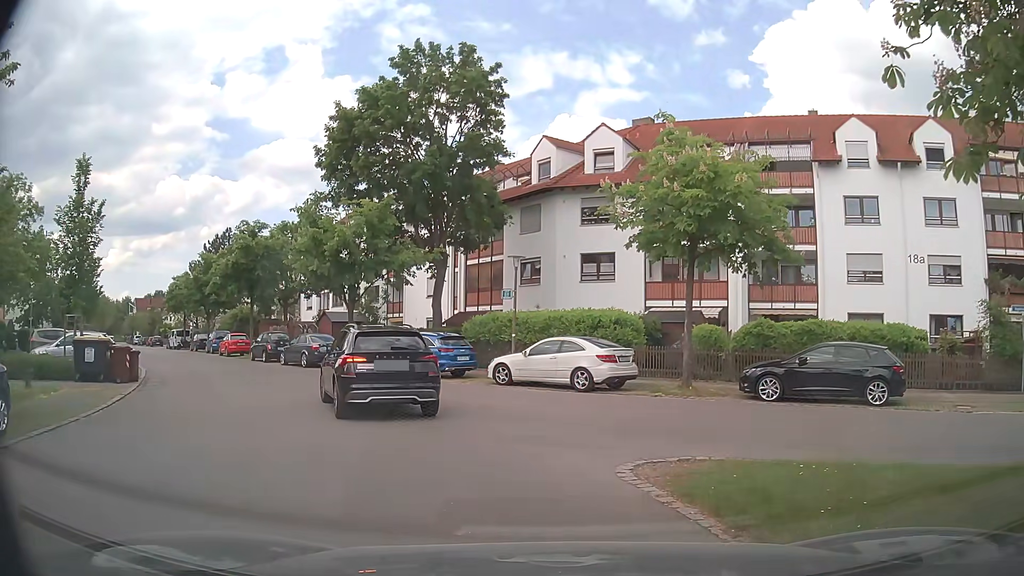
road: residential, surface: asphalt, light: Day
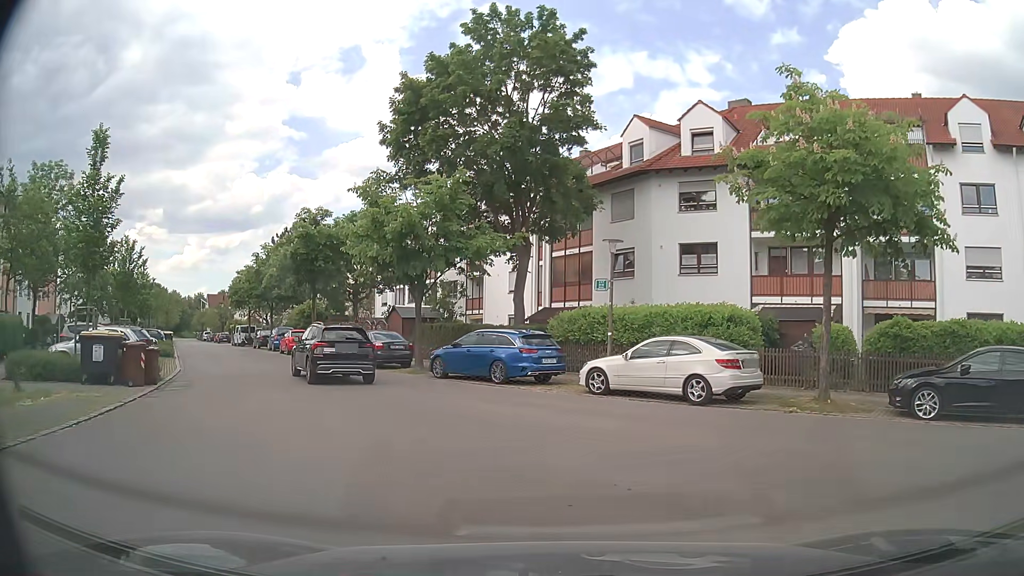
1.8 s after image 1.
(-0.3, +3.6) m; -8°
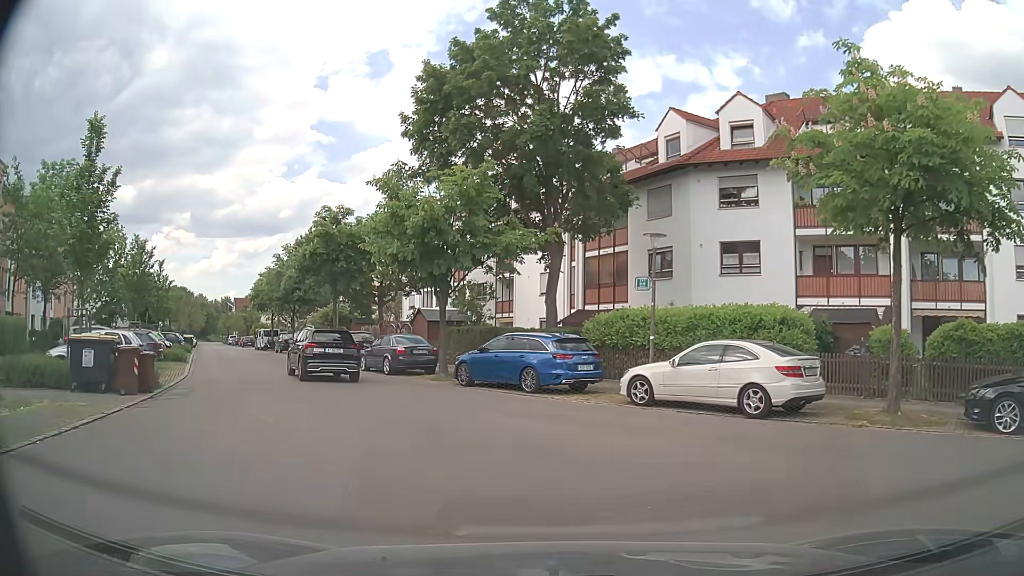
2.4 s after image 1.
(0.0, +1.8) m; -2°
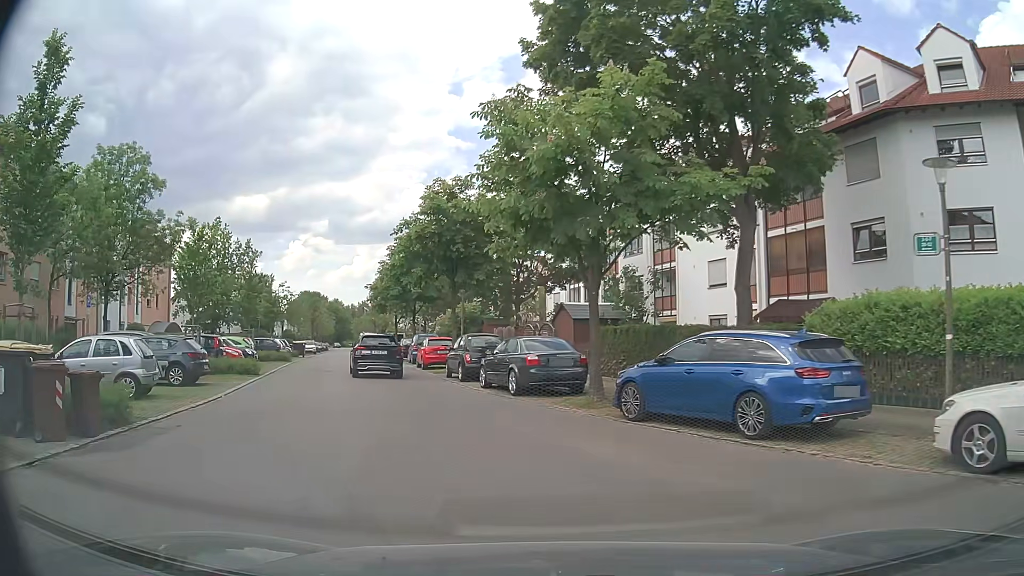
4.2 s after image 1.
(-0.8, +7.5) m; -13°
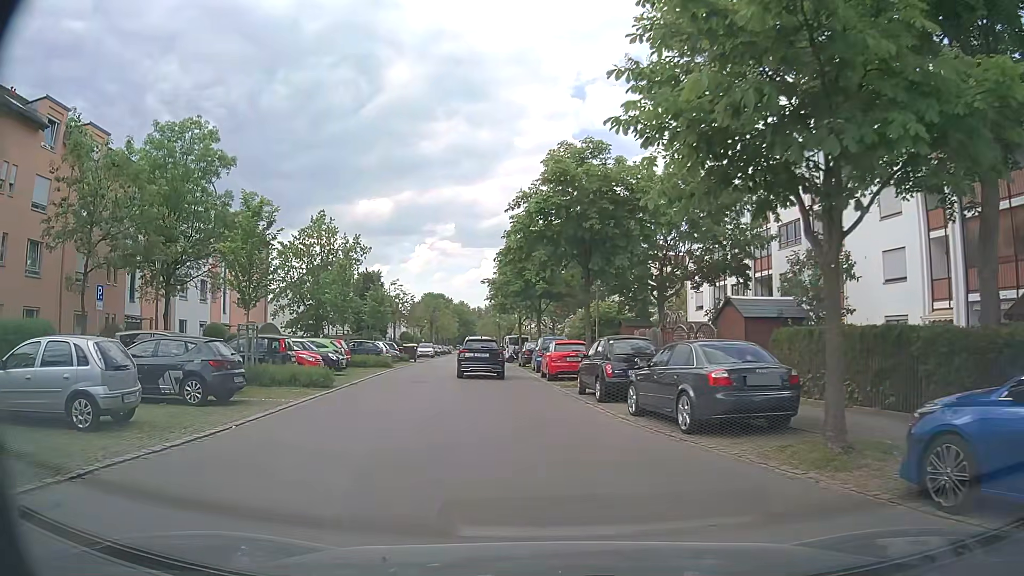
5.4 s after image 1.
(-0.6, +6.0) m; -11°
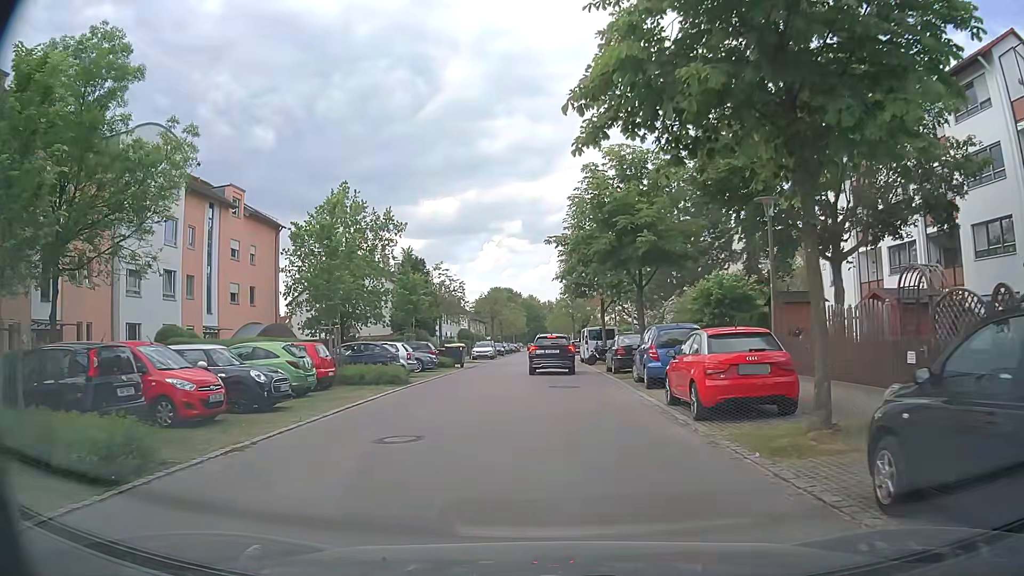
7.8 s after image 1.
(-0.9, +13.4) m; -6°
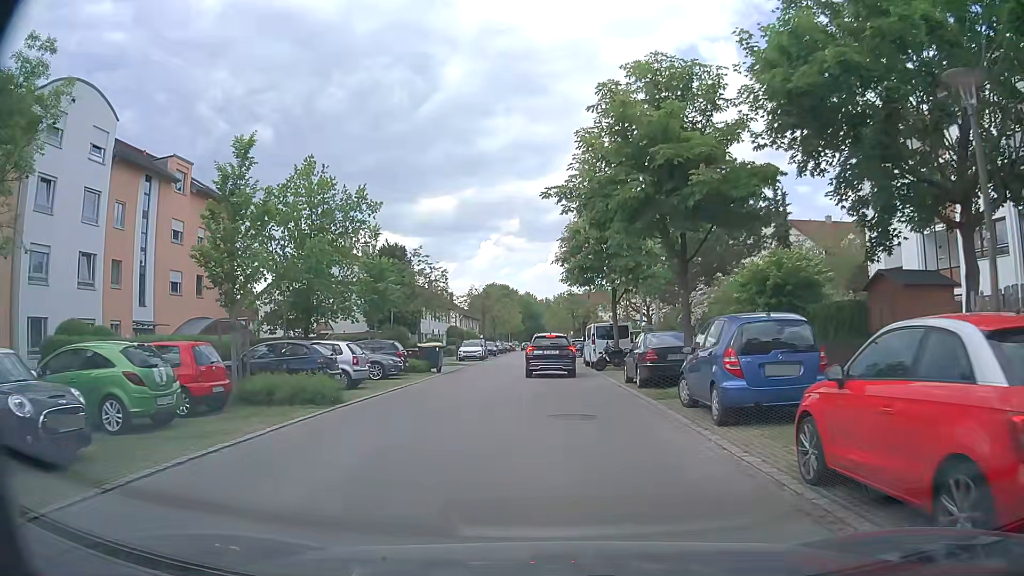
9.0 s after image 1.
(0.0, +7.3) m; 0°
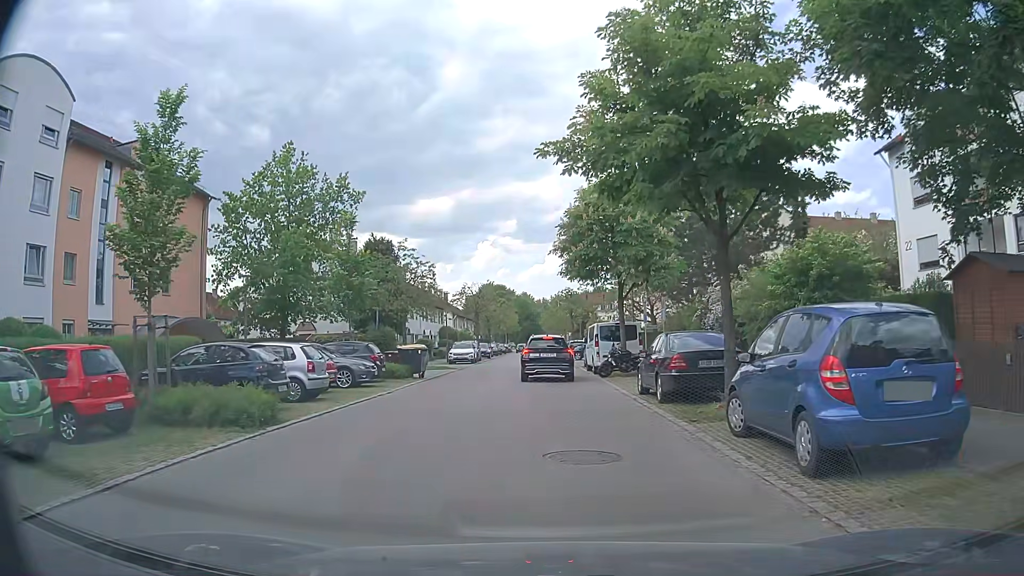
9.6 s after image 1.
(0.0, +3.6) m; 0°
(0, +10) (0, +20) (0, +30) (0, +40) (0, +50) (0, +60) (0, +70) (0, +80) (0, +90) (0, +100) m
